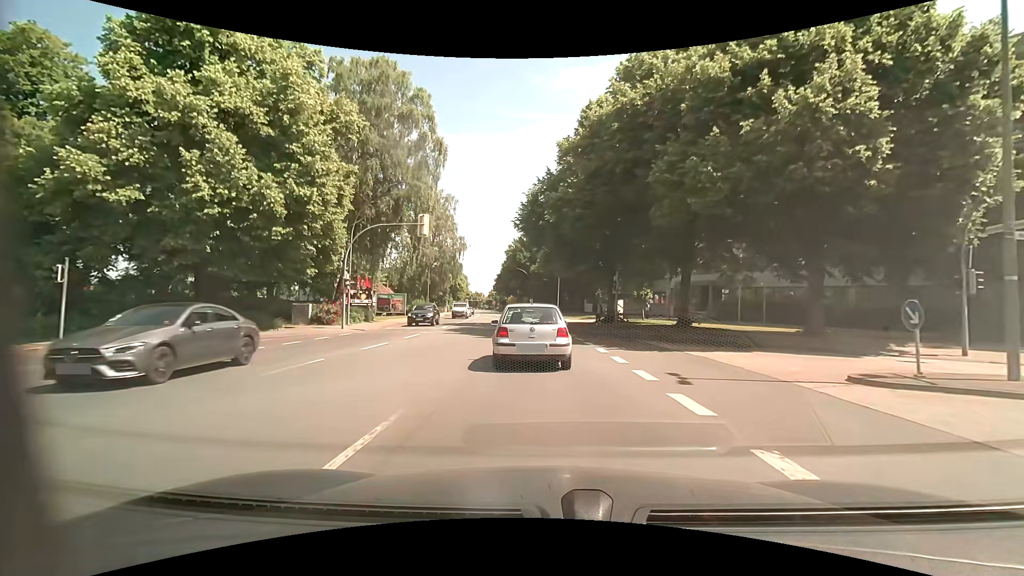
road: primary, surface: asphalt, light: Day
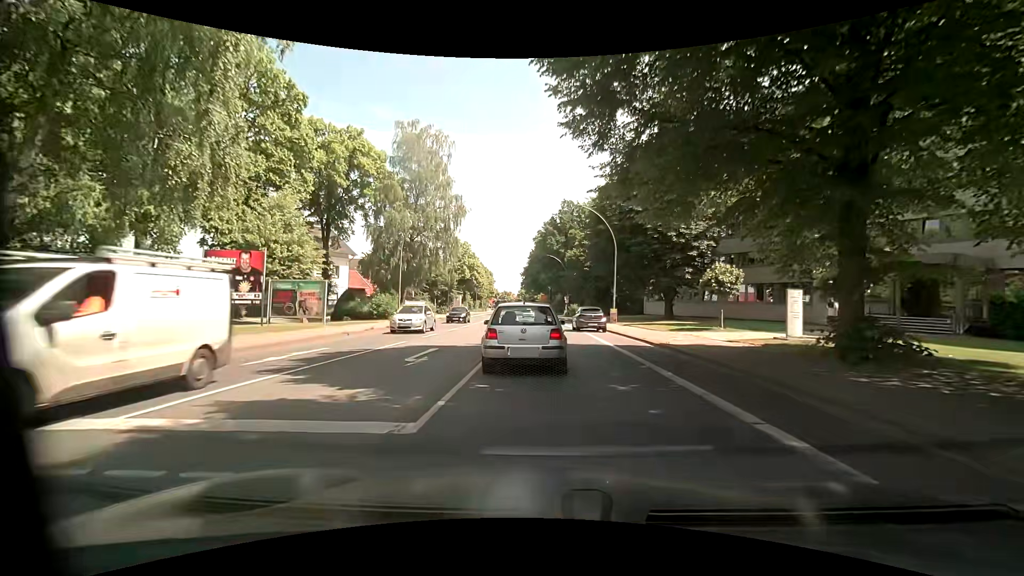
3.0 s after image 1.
(-1.3, +27.3) m; -4°
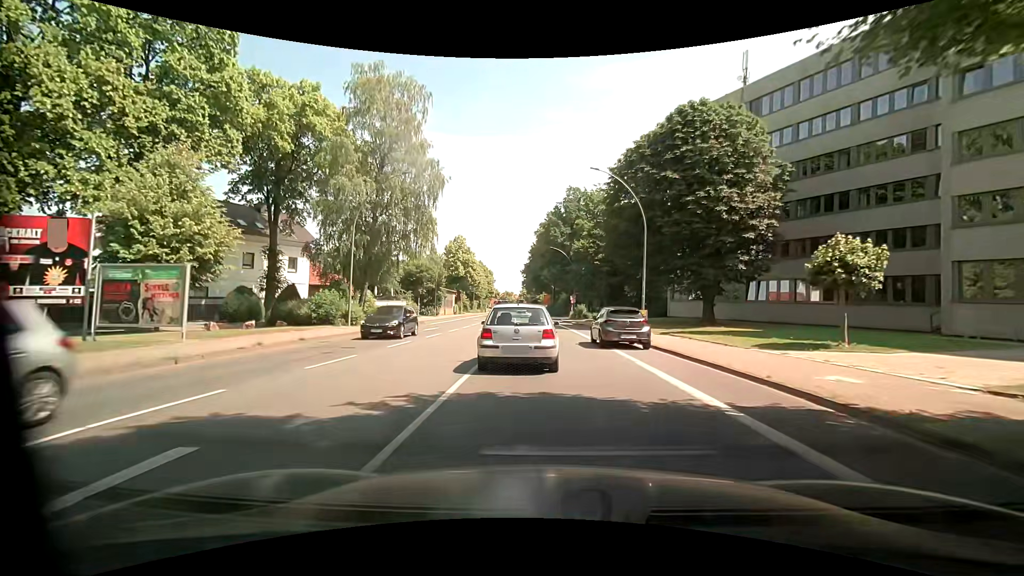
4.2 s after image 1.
(-0.1, +11.3) m; 0°
(0, +10) (-1, +20) (-1, +30) (-1, +40) (-2, +50) (-2, +60) (-3, +70) (-4, +80) (-5, +90) (-5, +100) m
